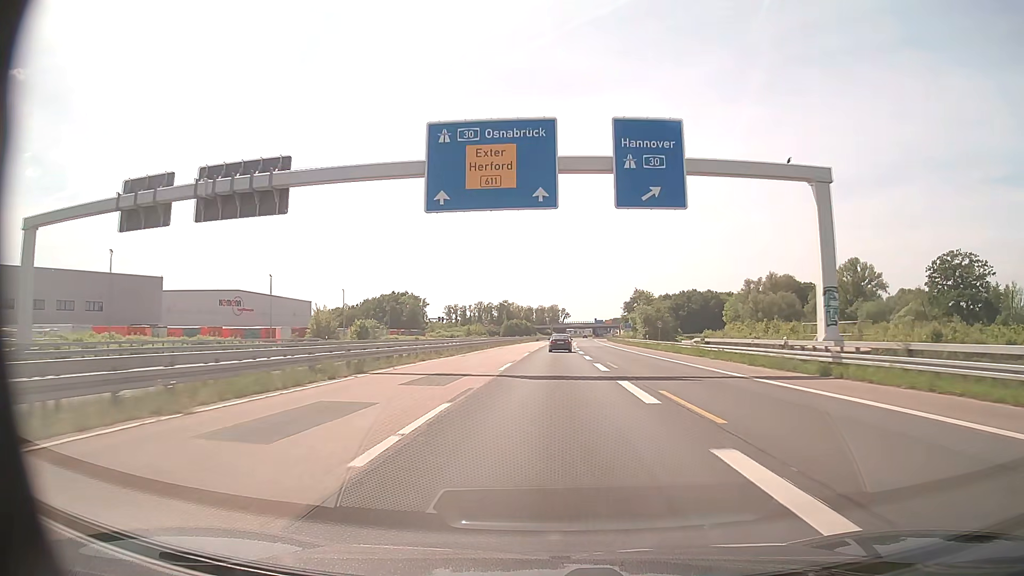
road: trunk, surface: asphalt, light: Day
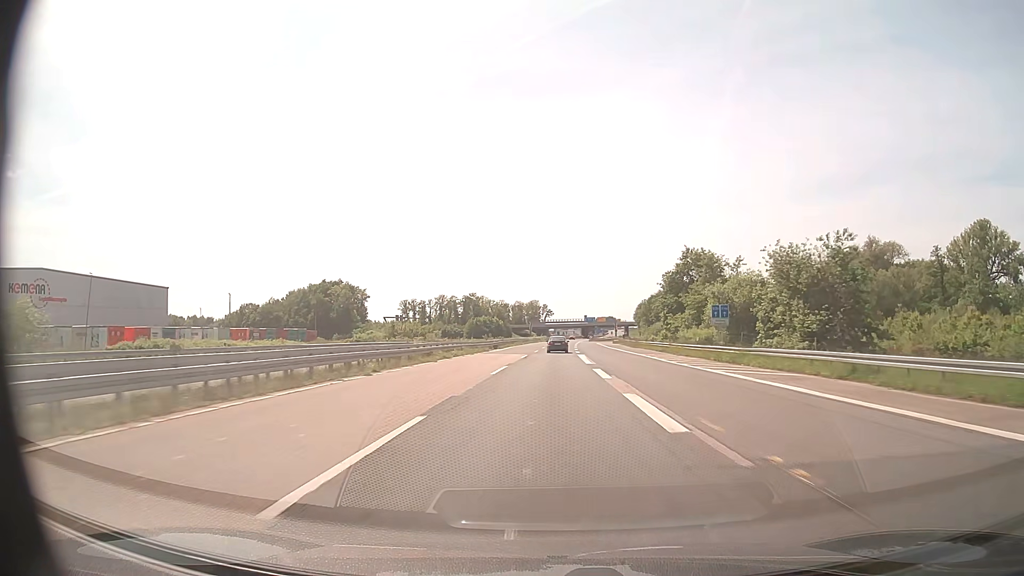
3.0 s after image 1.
(+1.3, +76.1) m; +2°
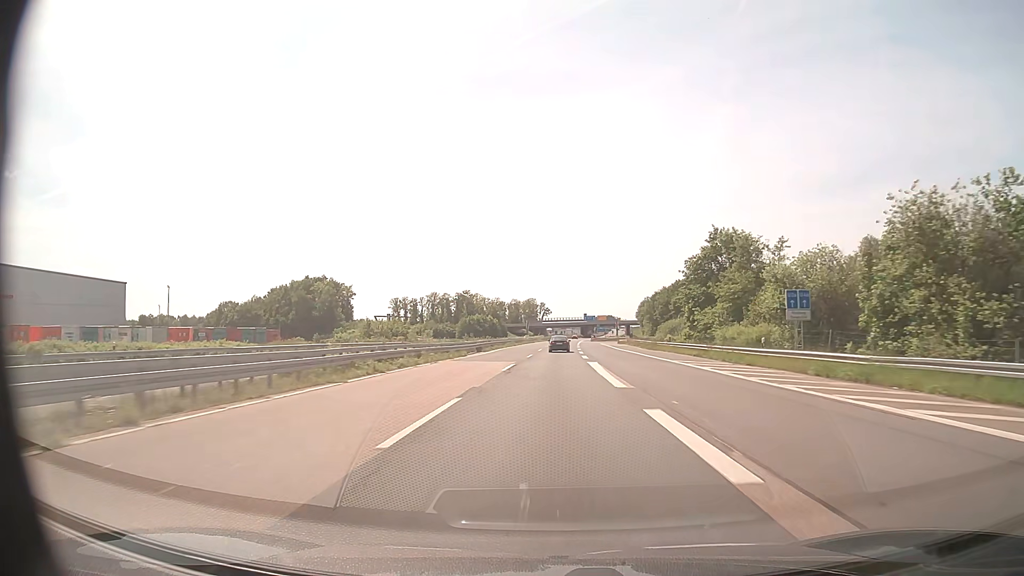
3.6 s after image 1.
(0.0, +15.4) m; 0°
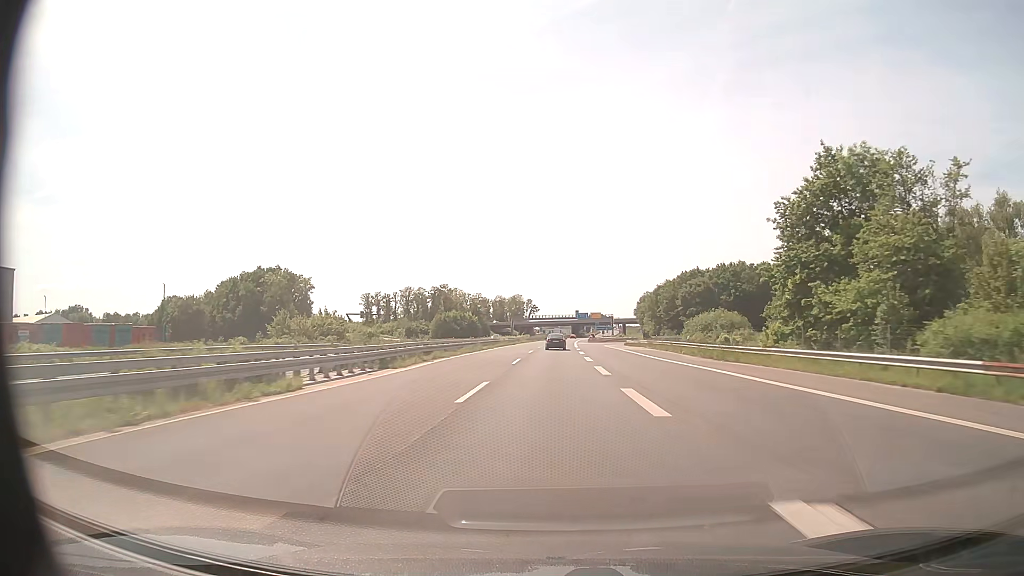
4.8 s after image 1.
(+0.2, +31.0) m; +1°
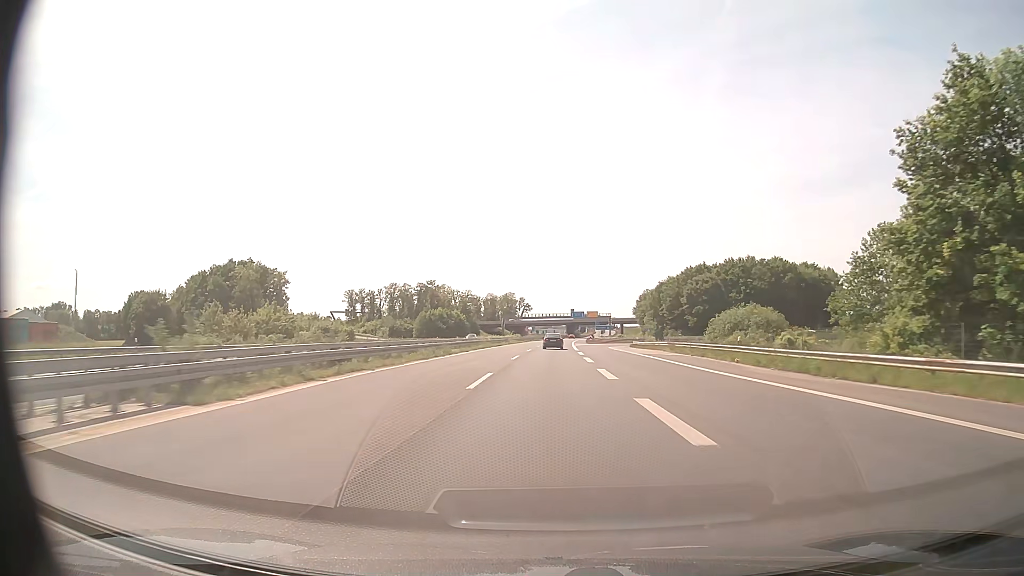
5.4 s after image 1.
(+0.1, +15.6) m; +1°
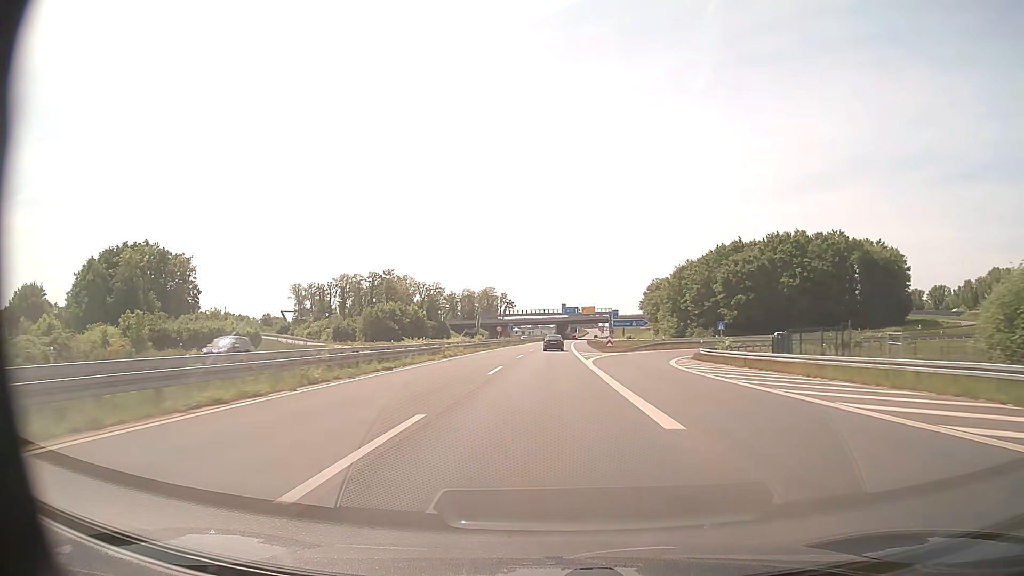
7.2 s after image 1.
(+0.5, +46.9) m; +1°
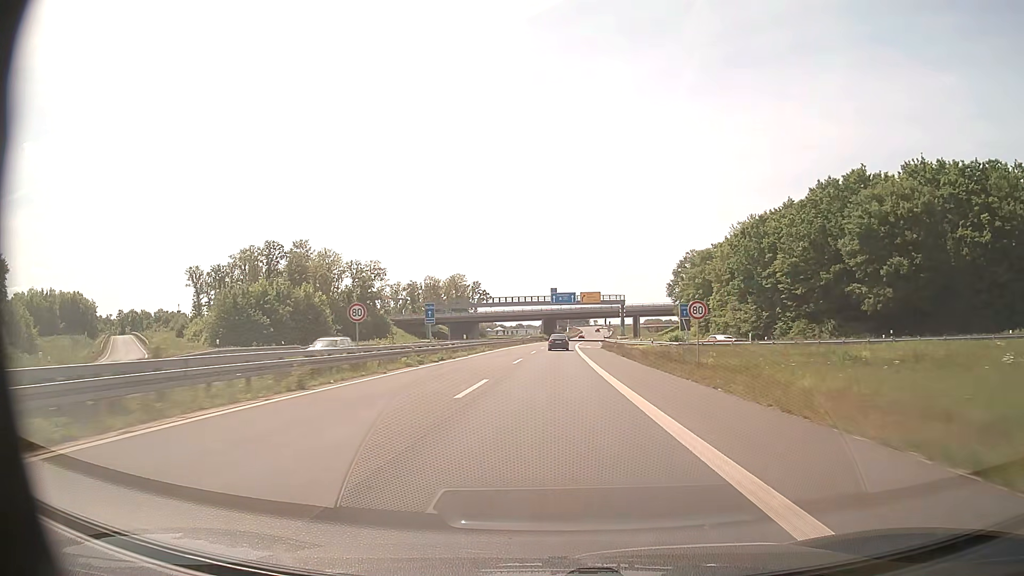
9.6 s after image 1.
(+0.7, +62.6) m; +1°
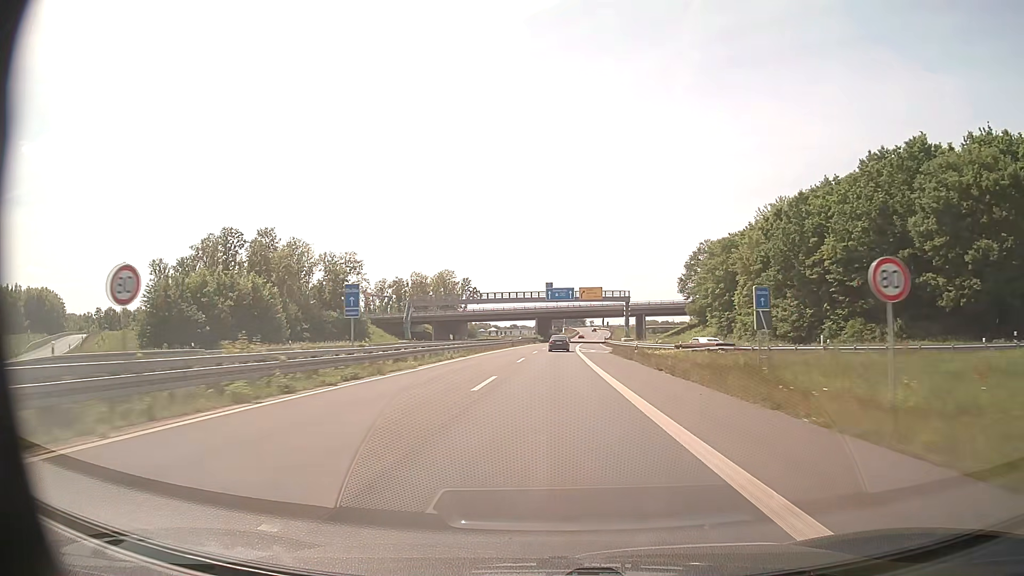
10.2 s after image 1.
(0.0, +15.7) m; 0°
(0, +10) (0, +20) (0, +30) (0, +40) (+1, +50) (+1, +60) (+1, +70) (+2, +80) (+2, +90) (+3, +100) m
